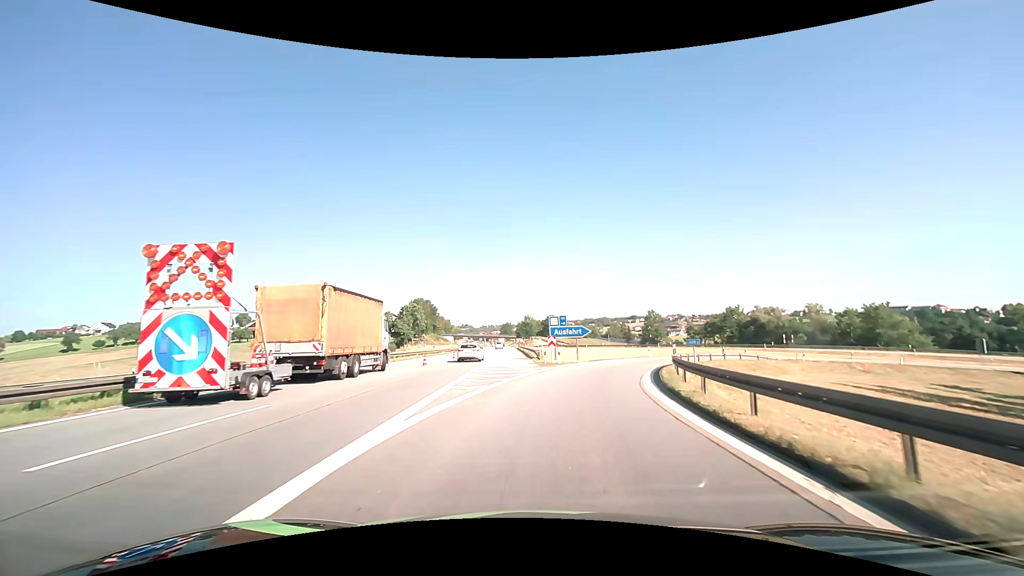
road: motorway_link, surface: asphalt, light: Day
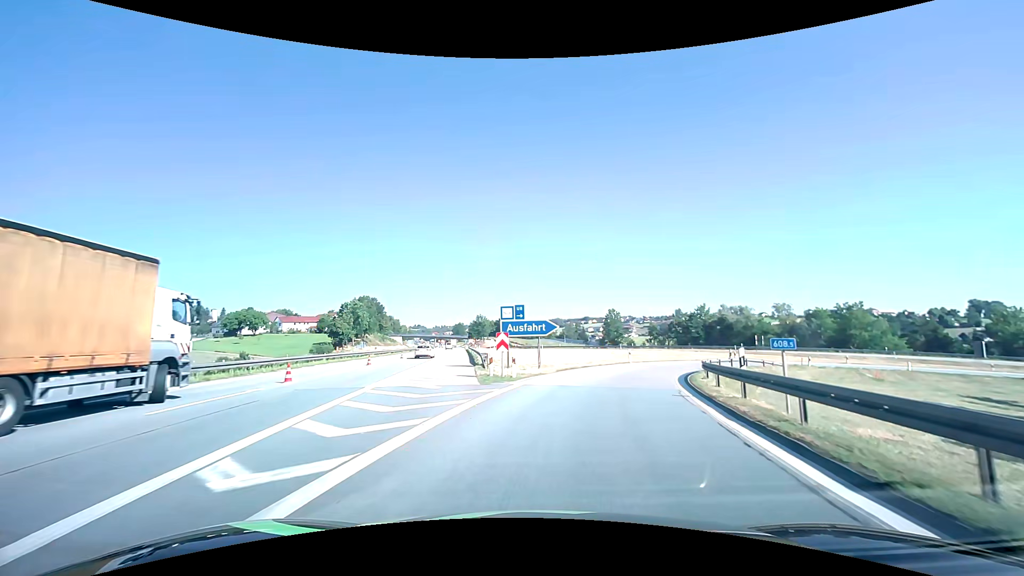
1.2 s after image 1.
(+0.5, +12.7) m; +5°
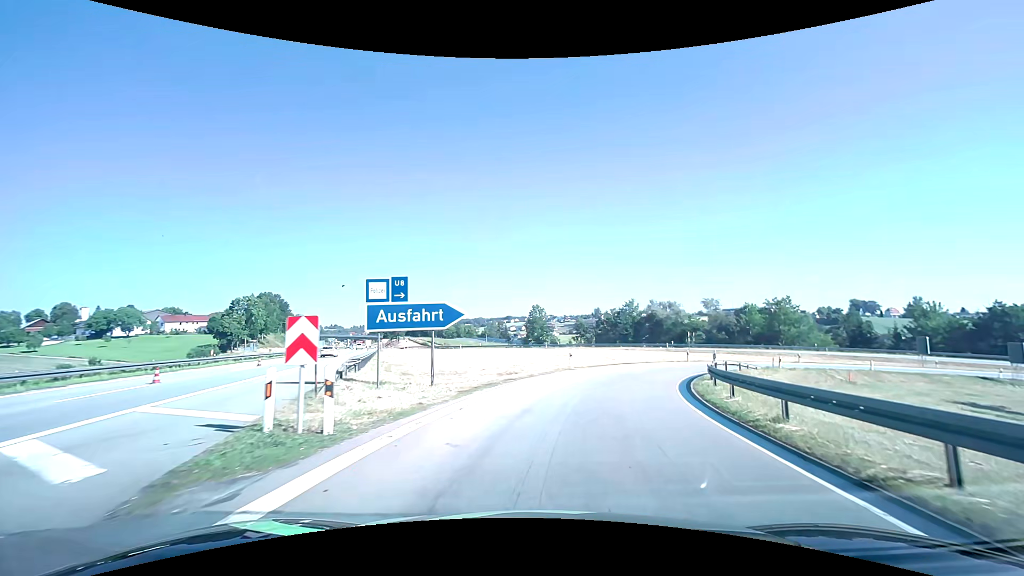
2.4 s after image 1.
(+0.9, +12.1) m; +9°
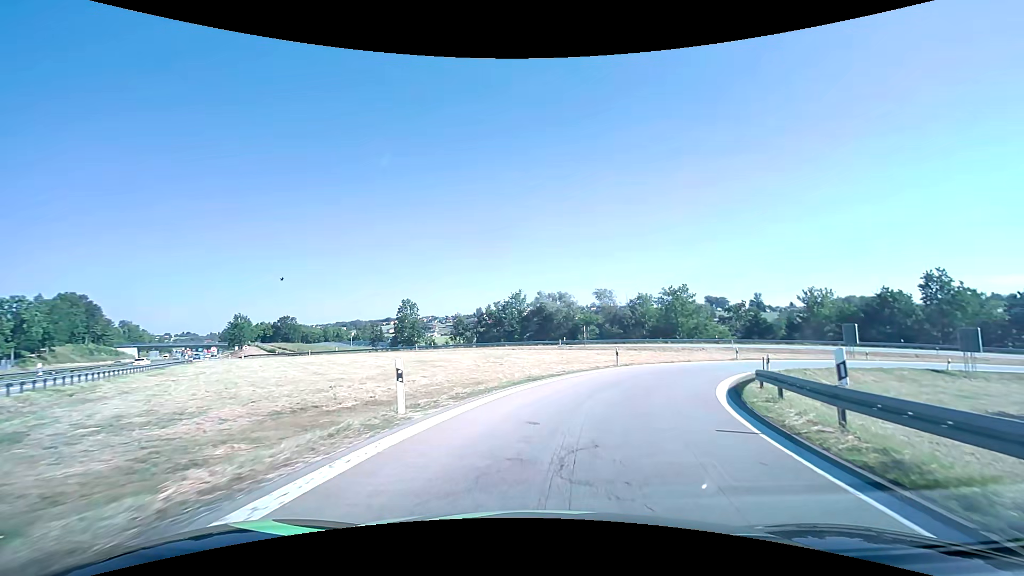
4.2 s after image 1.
(+2.0, +18.0) m; +13°
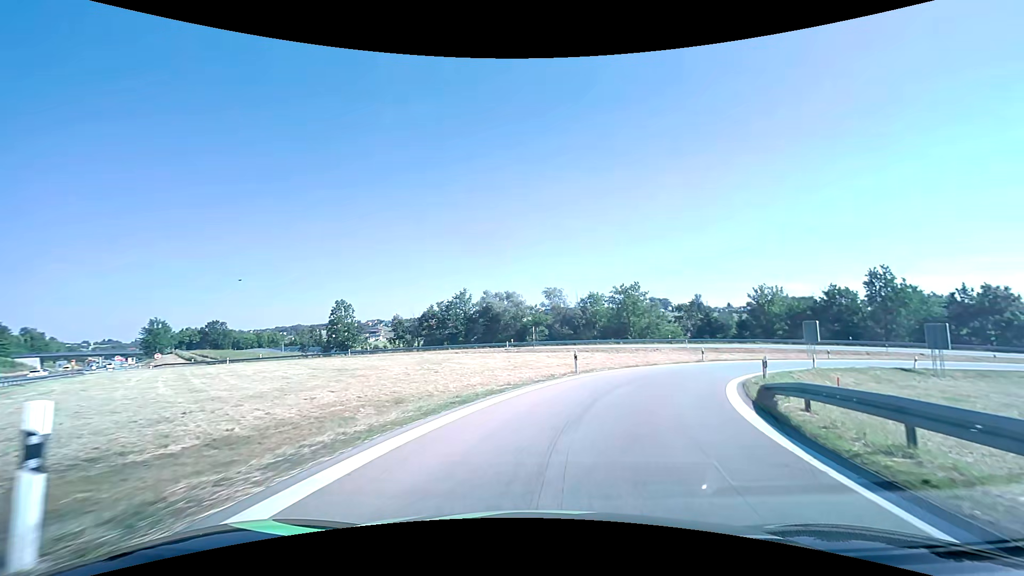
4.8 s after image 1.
(+0.3, +5.9) m; +6°
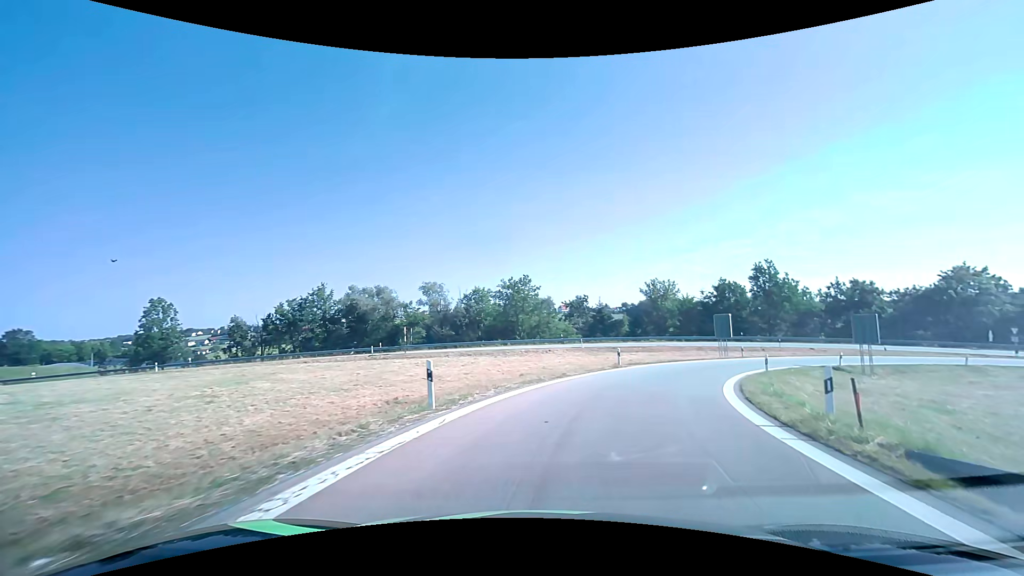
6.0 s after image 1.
(+1.3, +11.5) m; +13°
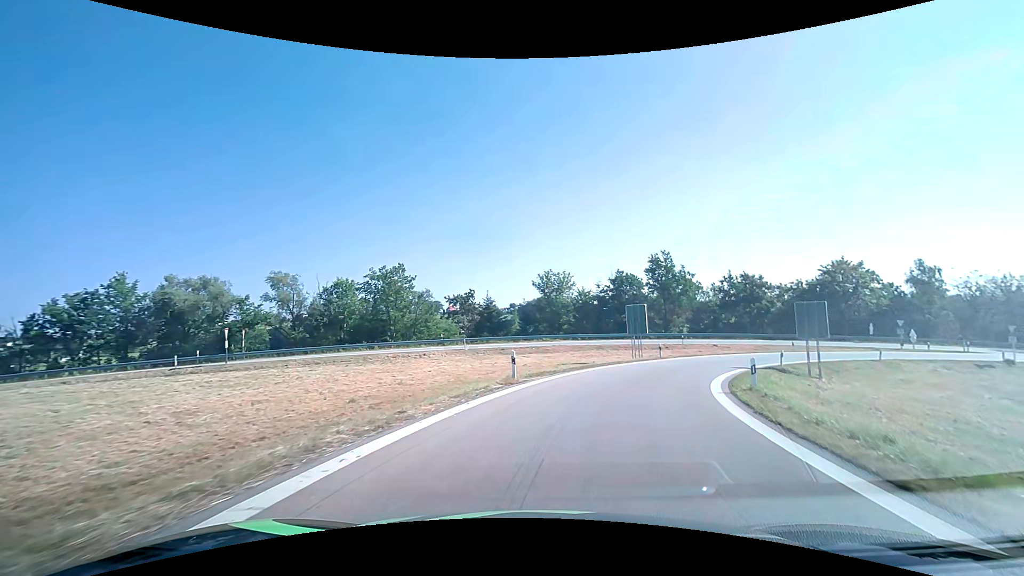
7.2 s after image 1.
(+1.3, +11.2) m; +13°
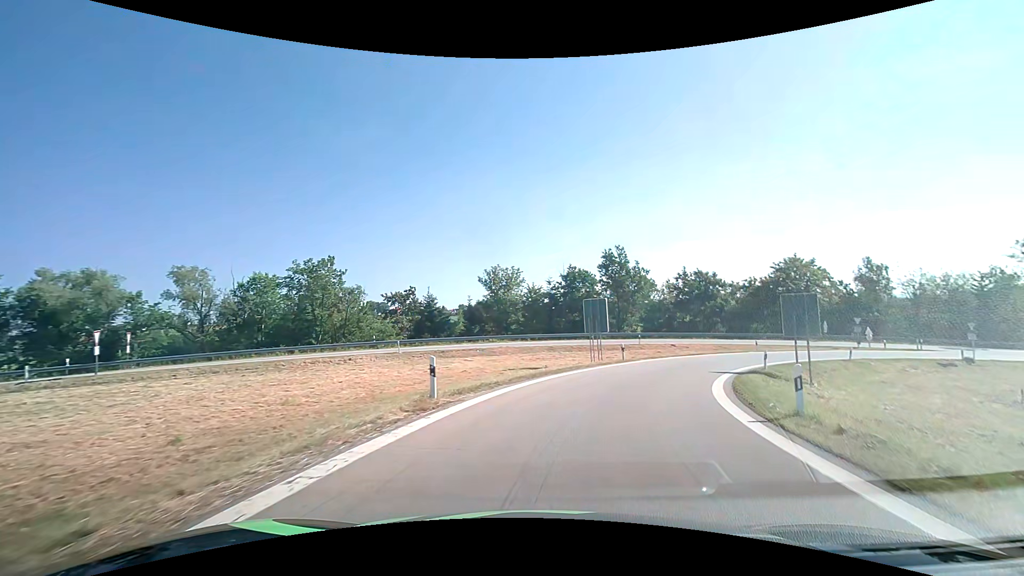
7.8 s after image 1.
(+0.3, +5.6) m; +6°
(+1, +10) (+4, +20) (+8, +28) (+14, +36) (+22, +43) (+30, +48) (+40, +52) (+49, +53) (+59, +53) (+69, +51) m
